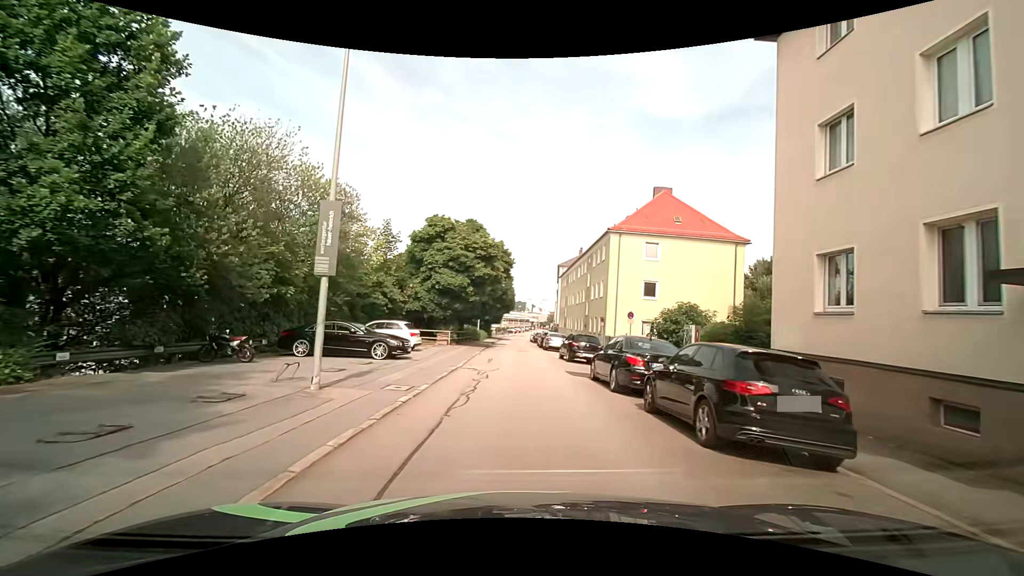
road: residential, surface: asphalt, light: Day
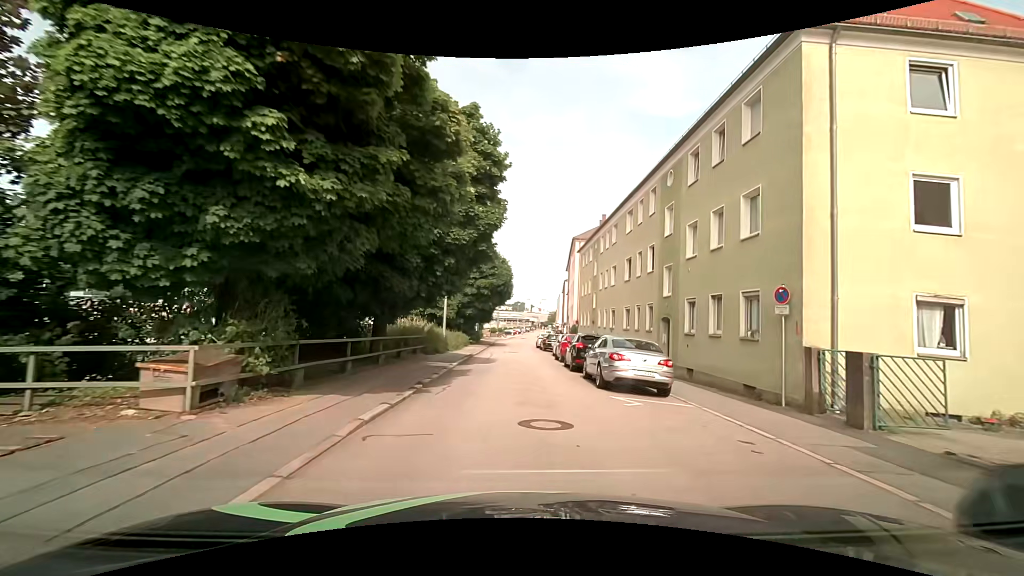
(-0.4, +24.3) m; 0°
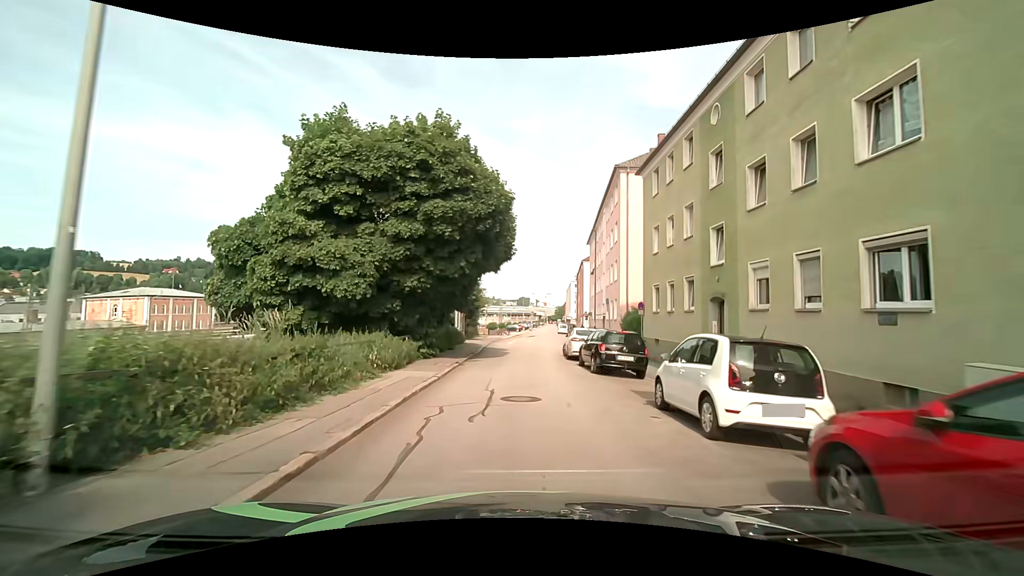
(-0.2, +23.7) m; -2°
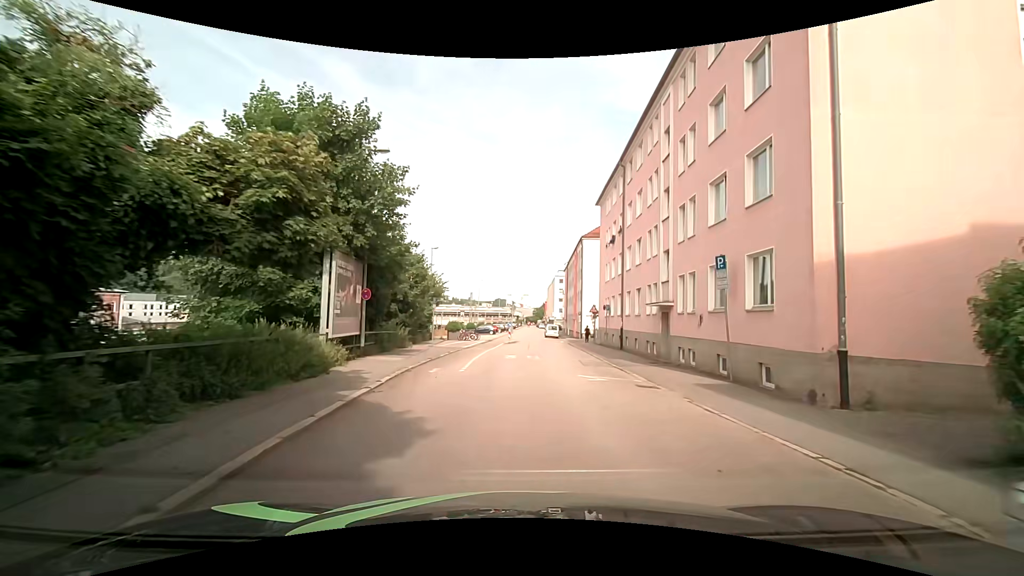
(+0.5, +23.7) m; +3°
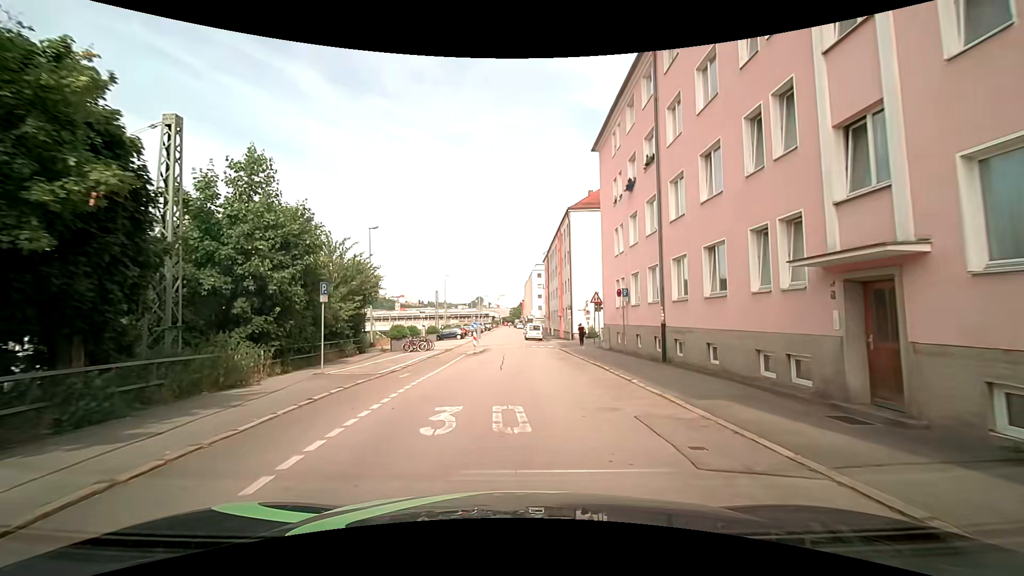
(+0.5, +14.2) m; +4°
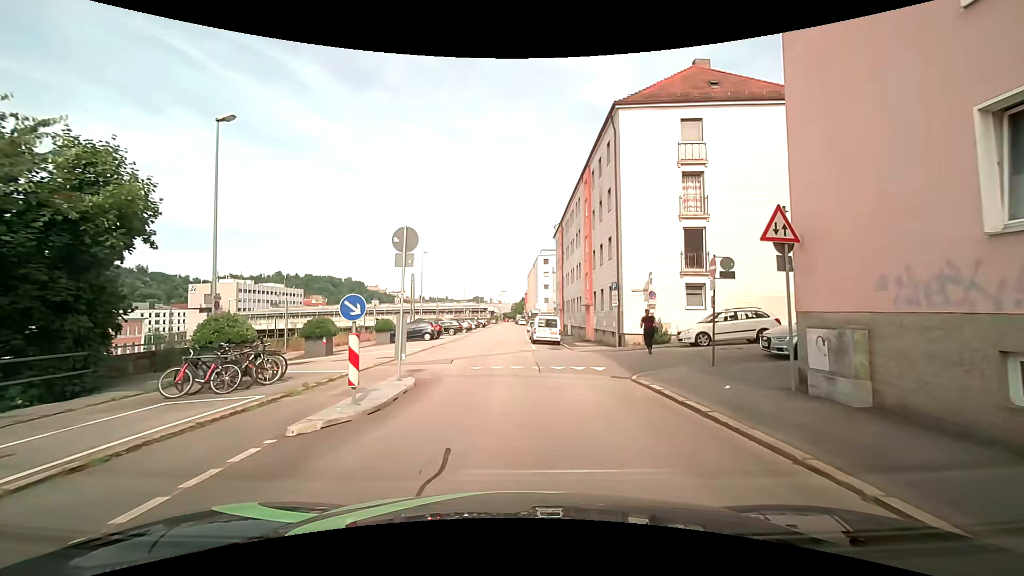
(-0.3, +21.5) m; -1°
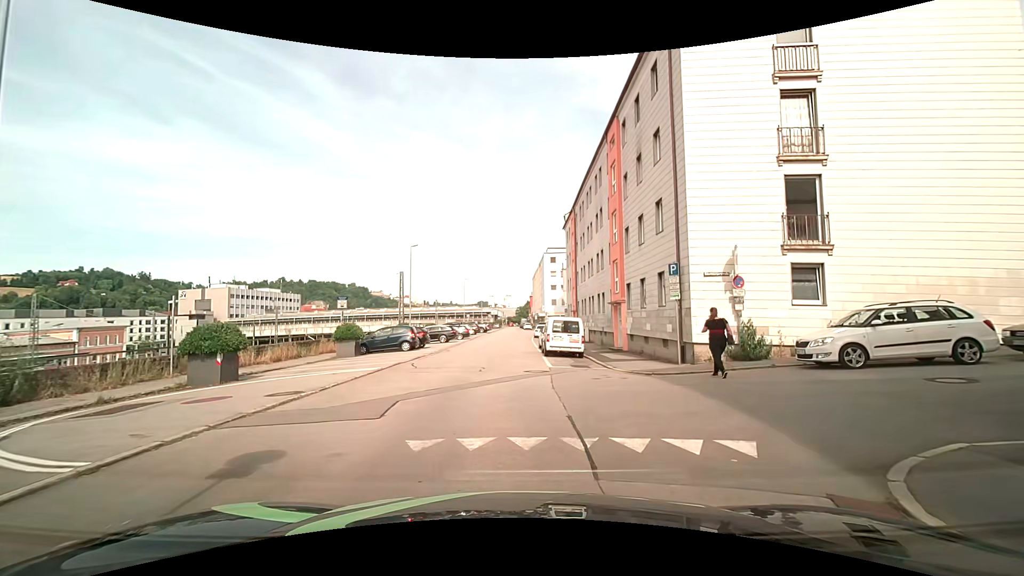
(0.0, +8.8) m; +1°
